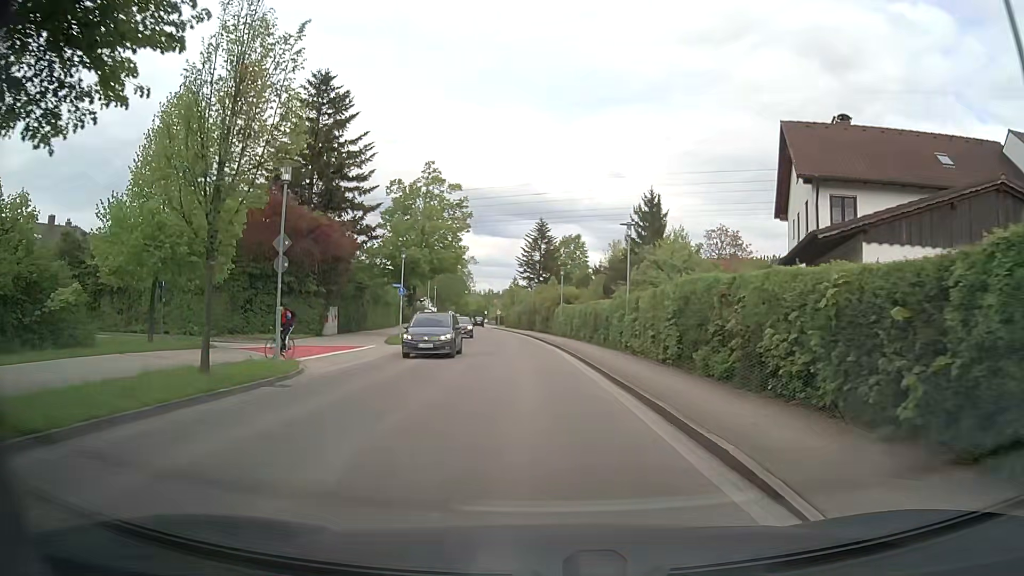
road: tertiary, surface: asphalt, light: Day
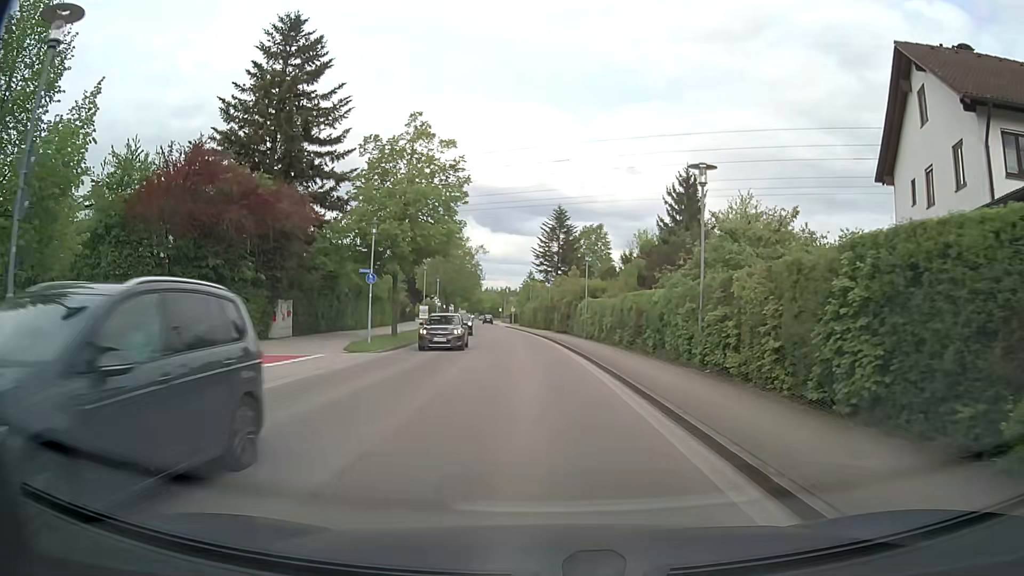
(-0.1, +10.2) m; -2°
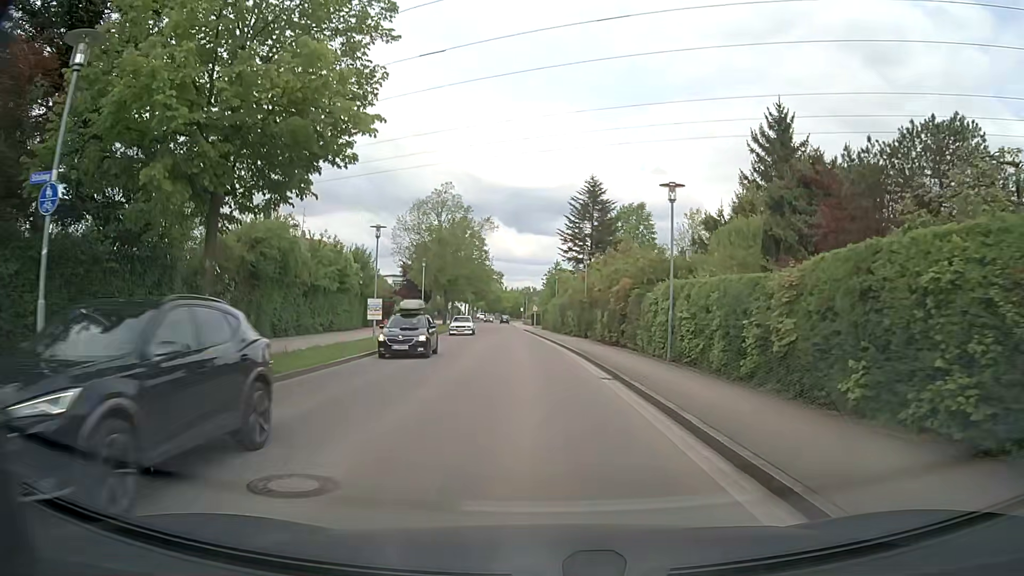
(-0.3, +20.5) m; -2°
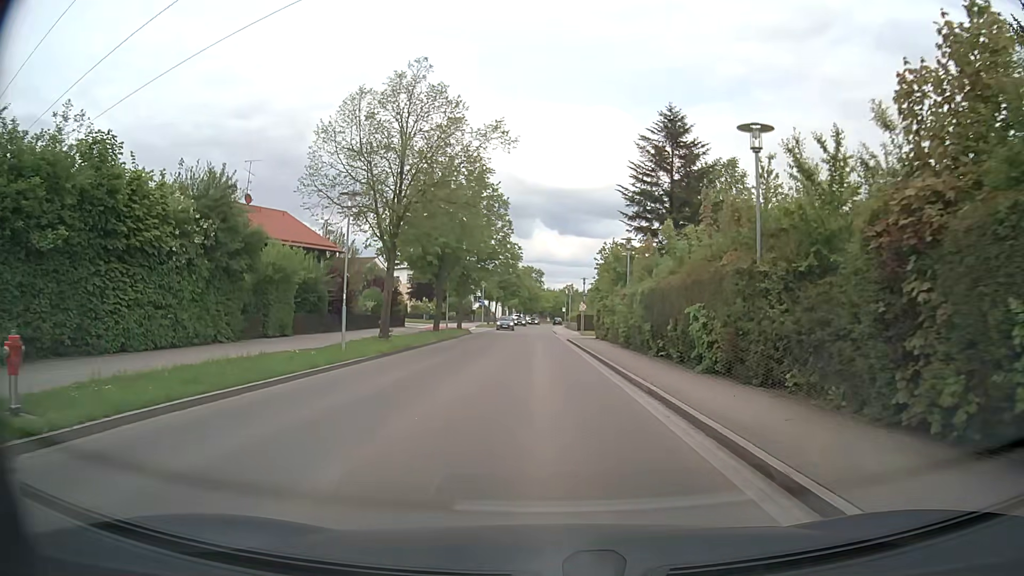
(-0.8, +26.1) m; -4°
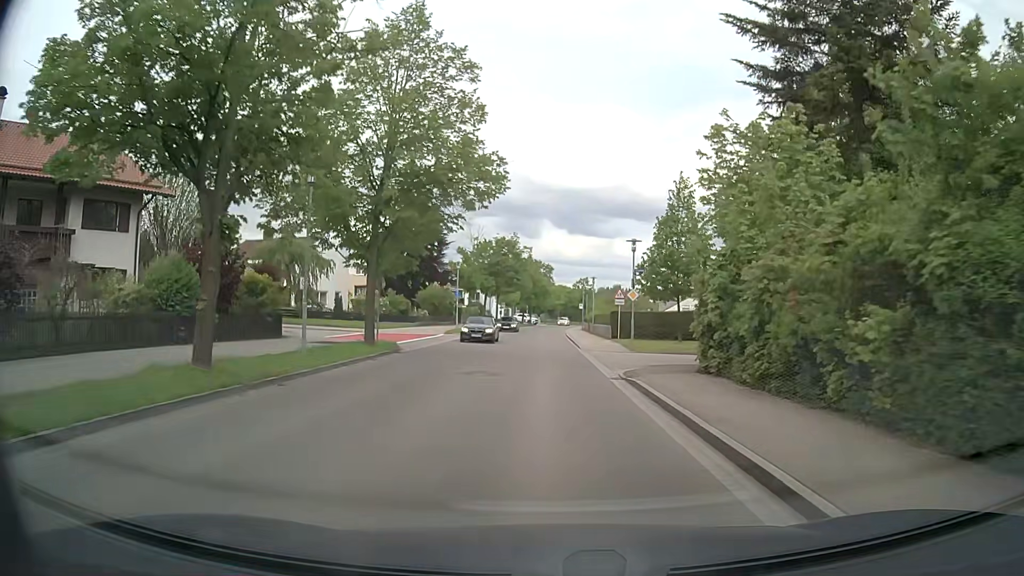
(-0.1, +29.4) m; -1°
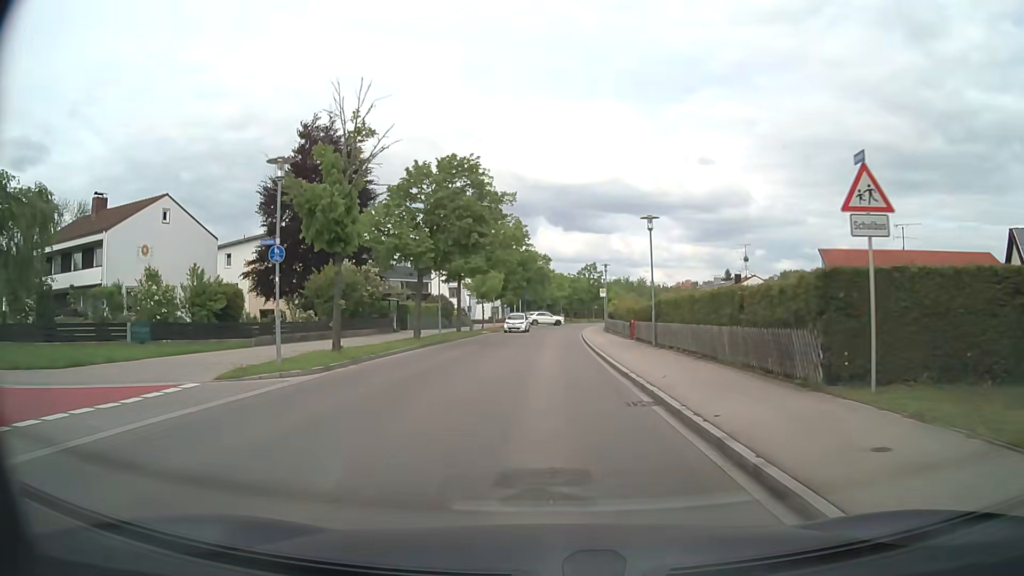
(+0.2, +33.2) m; +1°
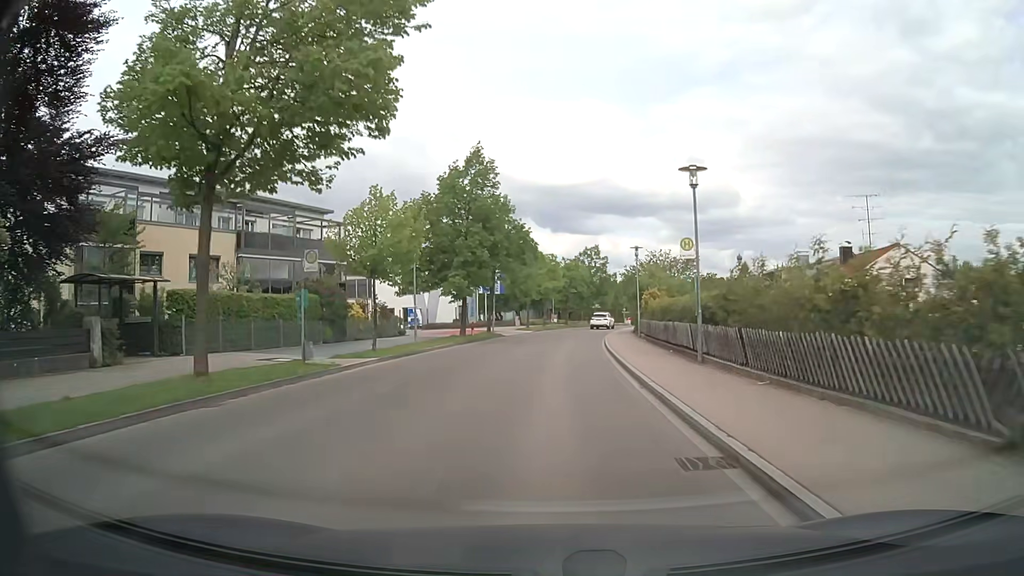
(+0.1, +32.7) m; +1°
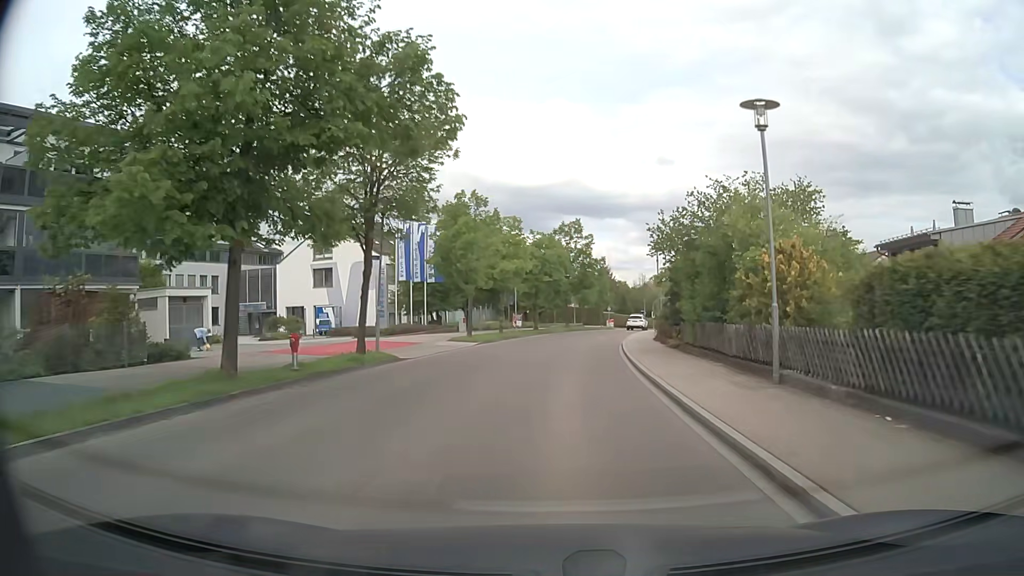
(+0.4, +26.1) m; +3°
(0, +10) (0, +20) (+1, +30) (+2, +40) (+4, +50) (+6, +60) (+8, +69) (+10, +79) (+13, +89) (+16, +98) m
